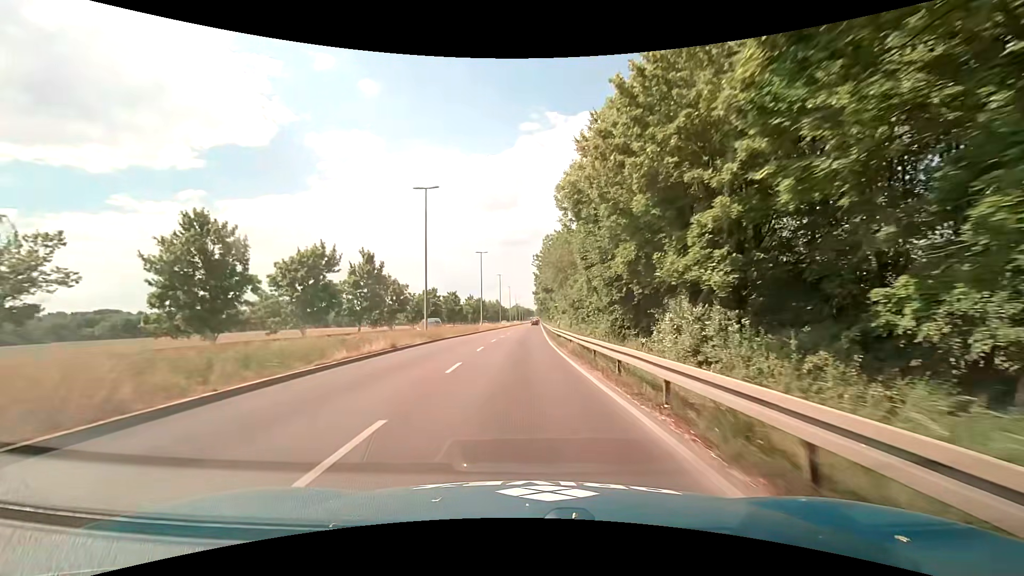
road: primary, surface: asphalt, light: Day
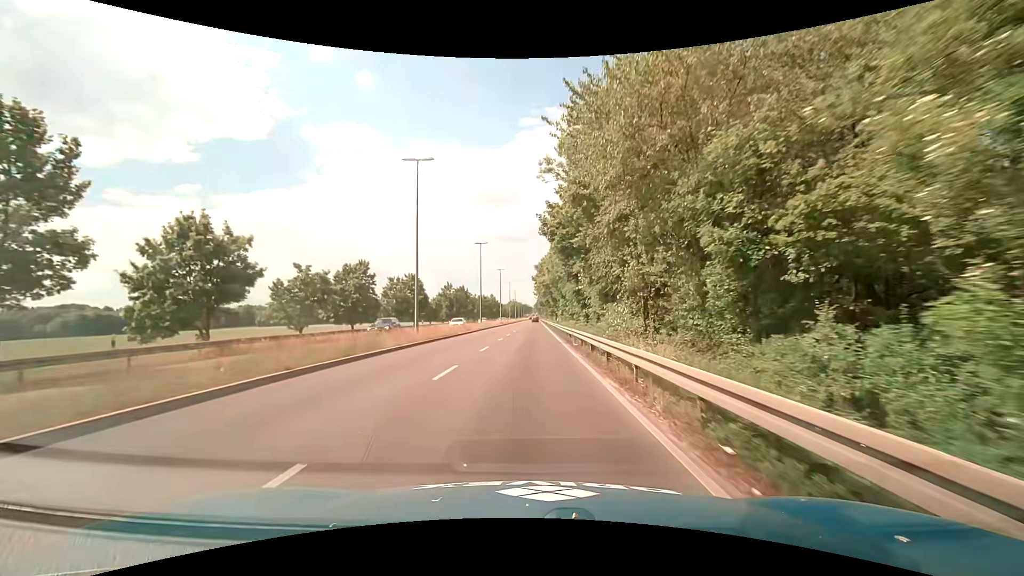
(-0.2, +38.0) m; 0°
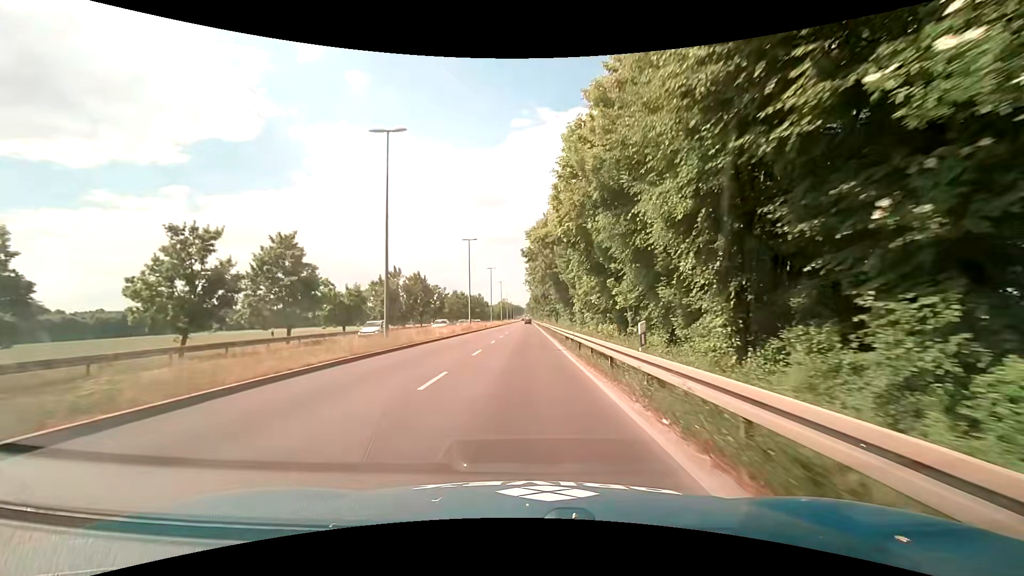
(+0.2, +37.4) m; +1°
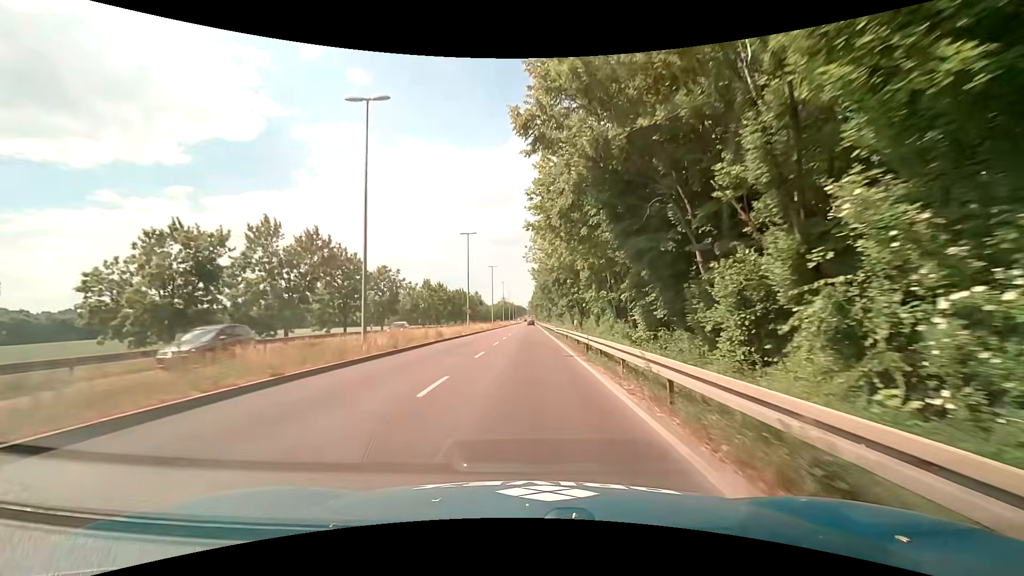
(-0.4, +37.0) m; -1°
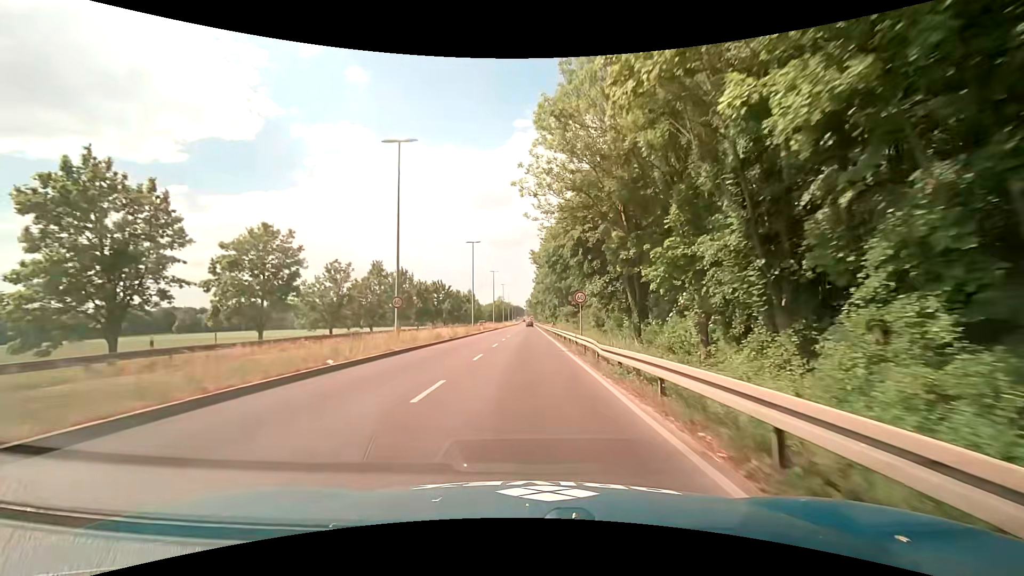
(+0.1, +27.5) m; 0°
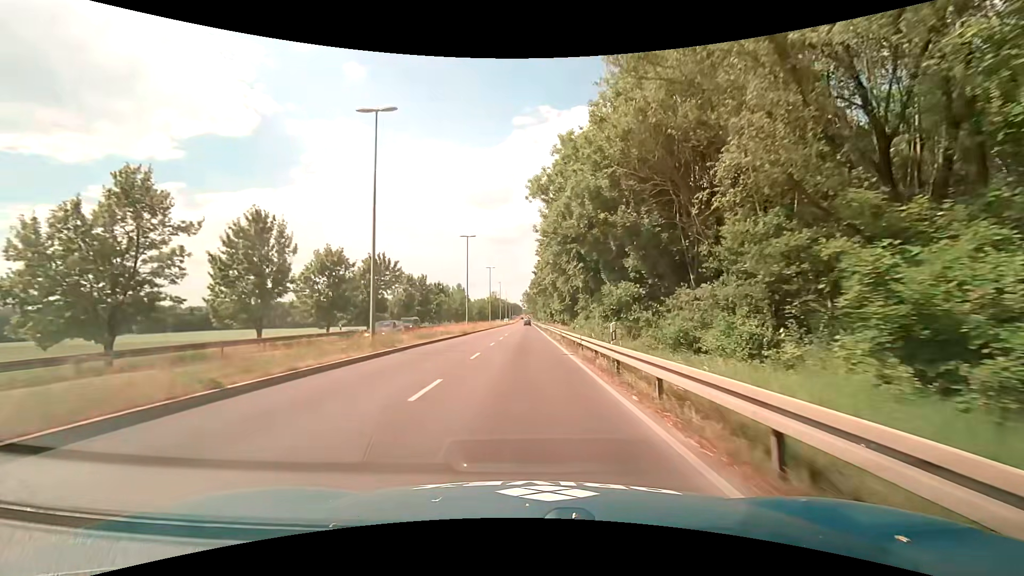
(0.0, +36.3) m; +1°
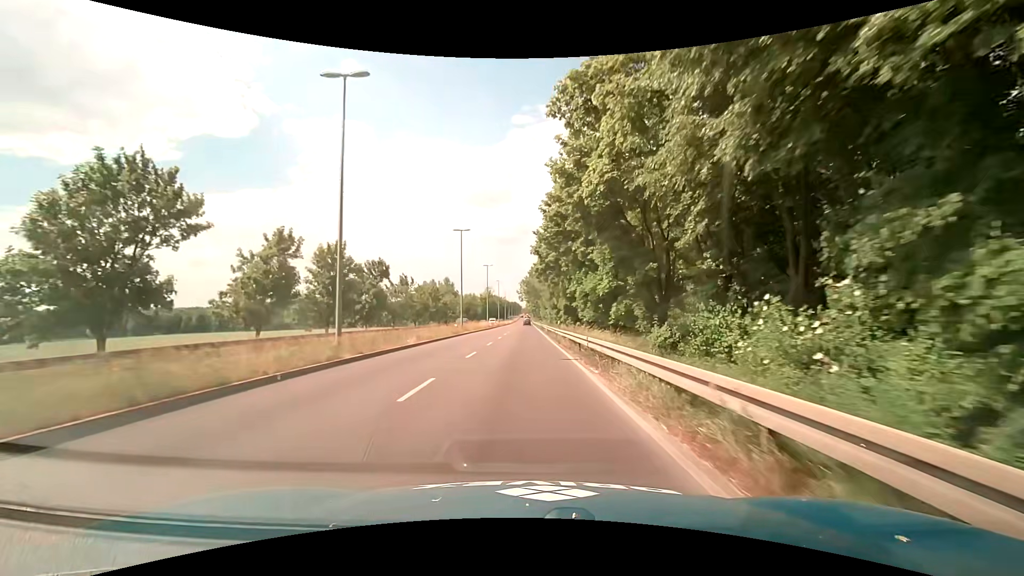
(-0.2, +36.3) m; 0°
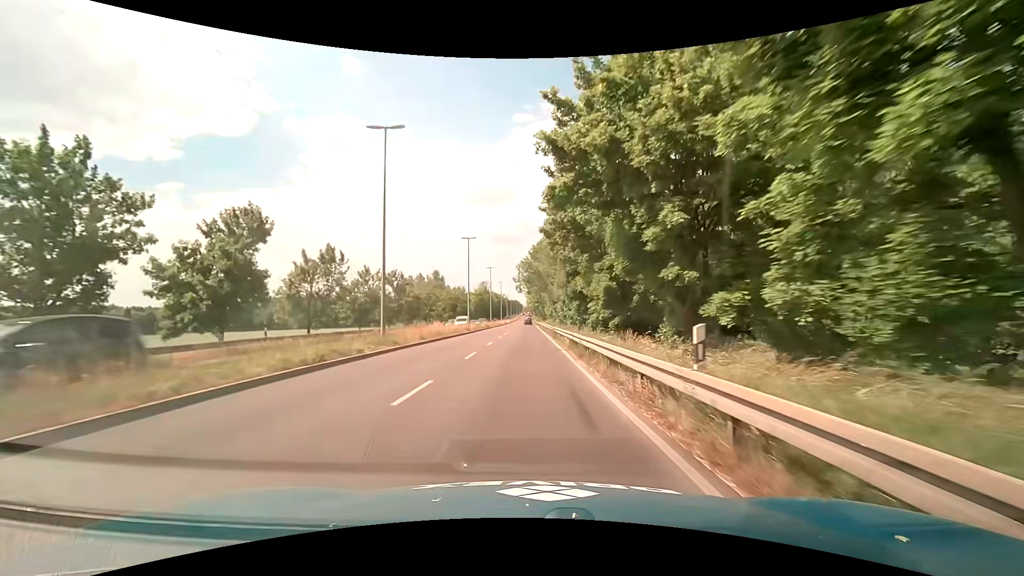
(-0.1, +27.5) m; 0°
(0, +10) (0, +20) (0, +30) (0, +40) (0, +50) (0, +60) (0, +70) (0, +80) (0, +90) (0, +100) m
